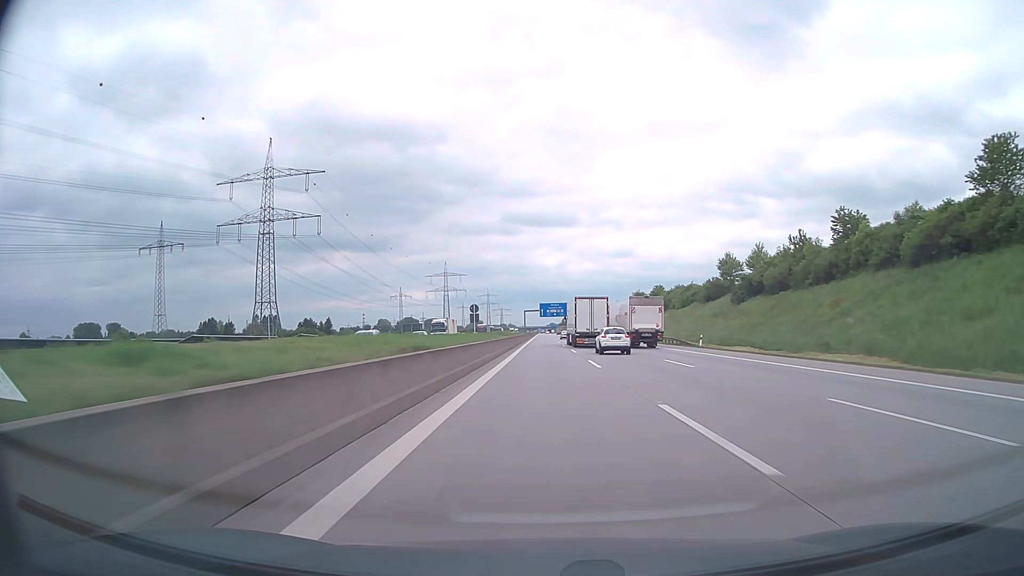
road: motorway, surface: asphalt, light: Day
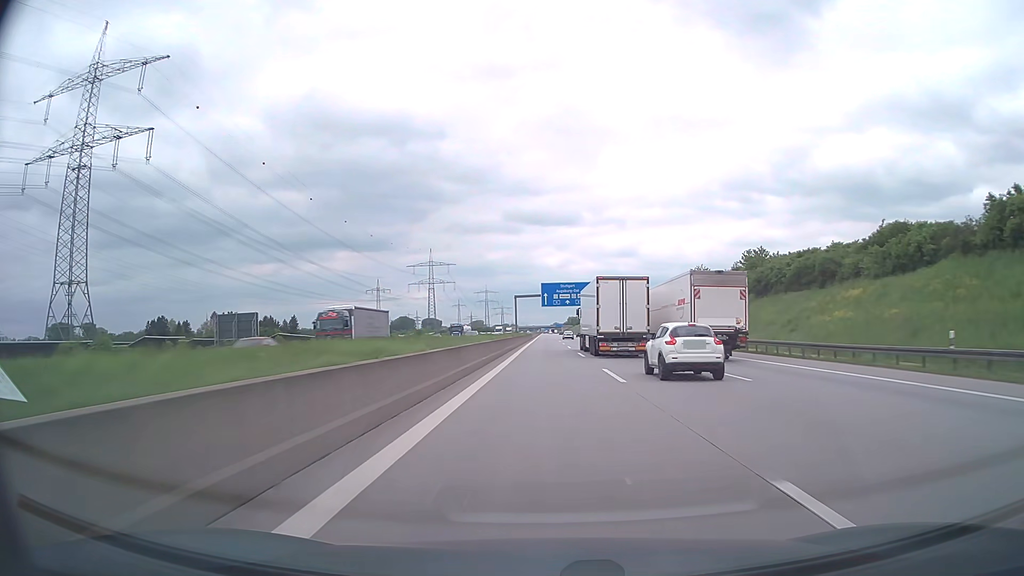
(-0.3, +78.9) m; 0°
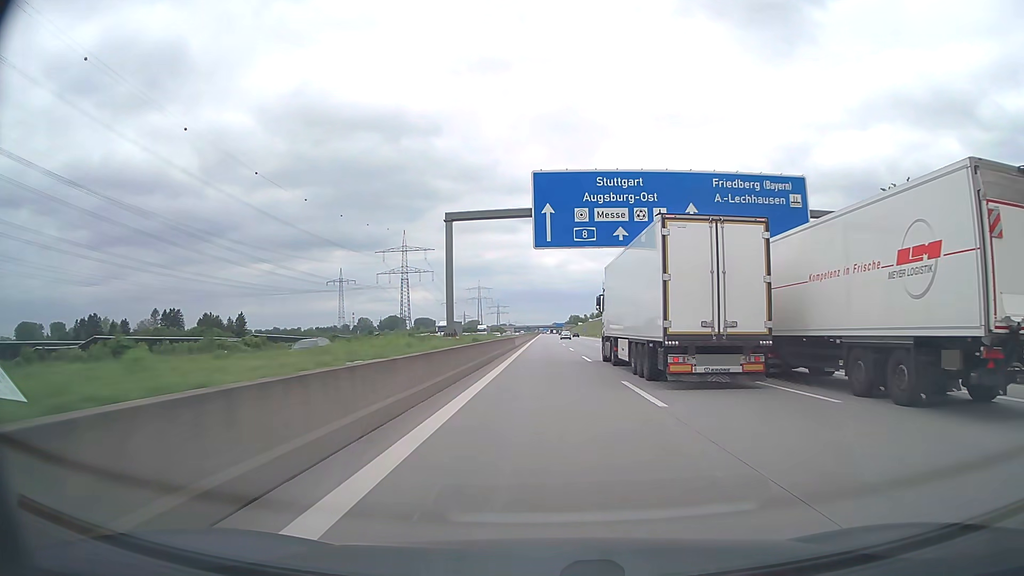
(0.0, +77.4) m; 0°
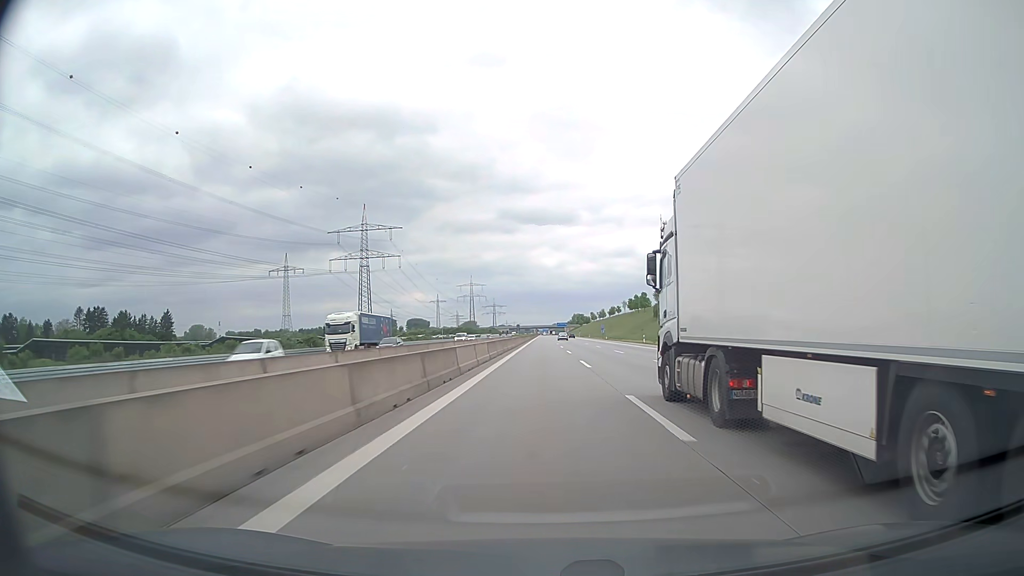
(+0.2, +76.5) m; 0°
(0, +10) (0, +20) (0, +30) (0, +40) (0, +50) (0, +60) (0, +70) (0, +80) (0, +90) (0, +100) m
